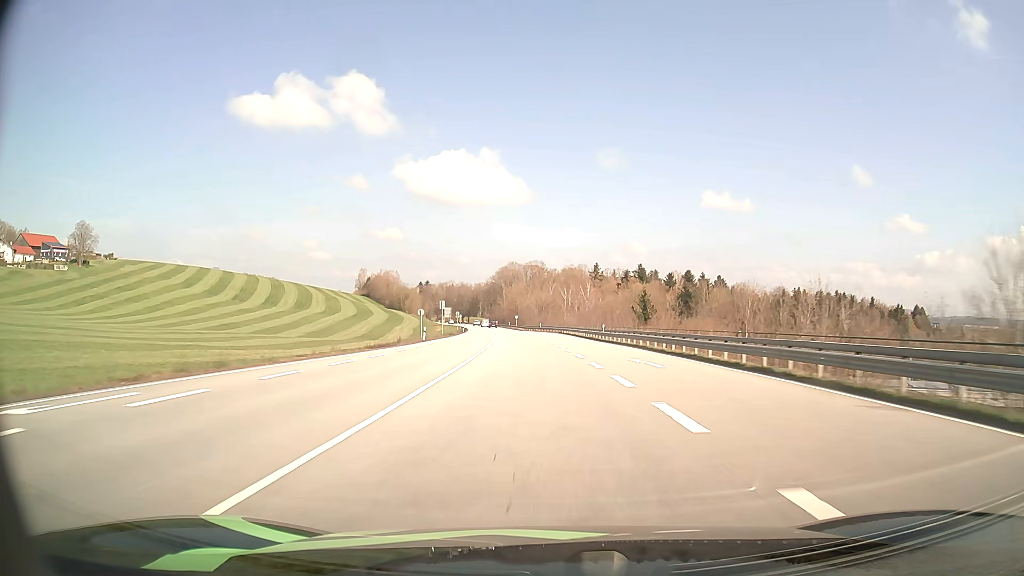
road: primary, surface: asphalt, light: Day
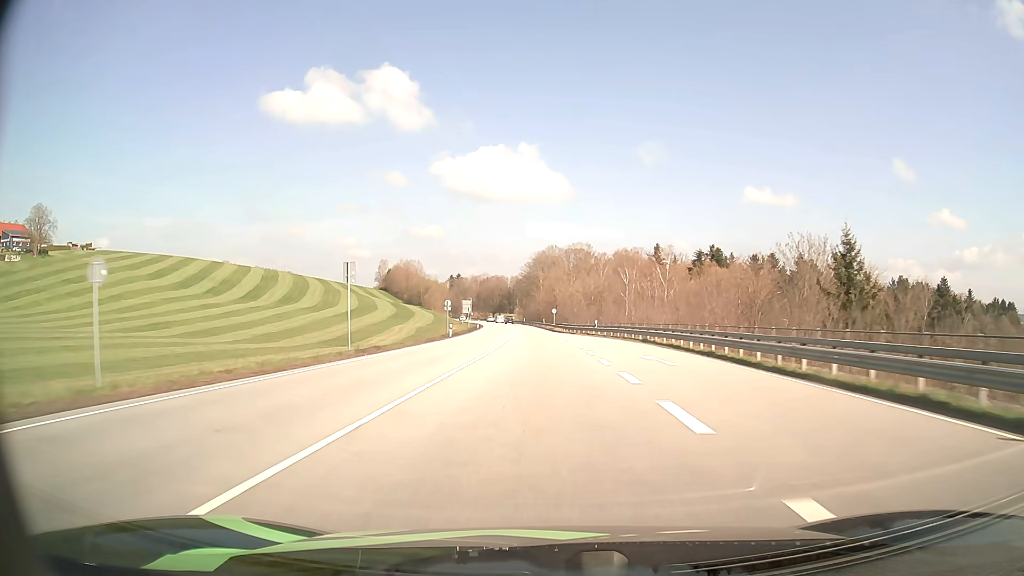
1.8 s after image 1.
(-1.6, +48.7) m; -4°
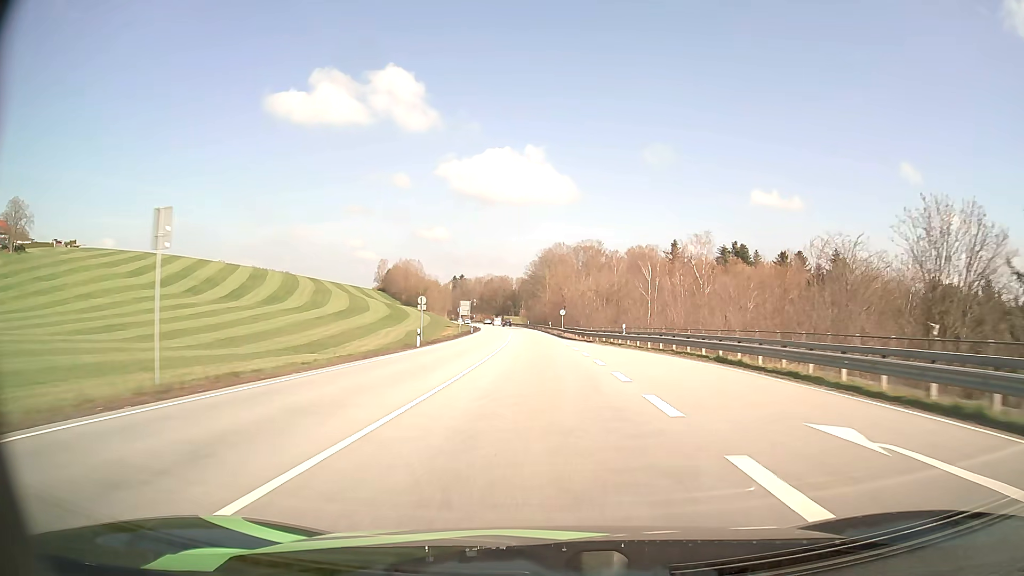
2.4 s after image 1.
(-0.1, +16.1) m; -1°
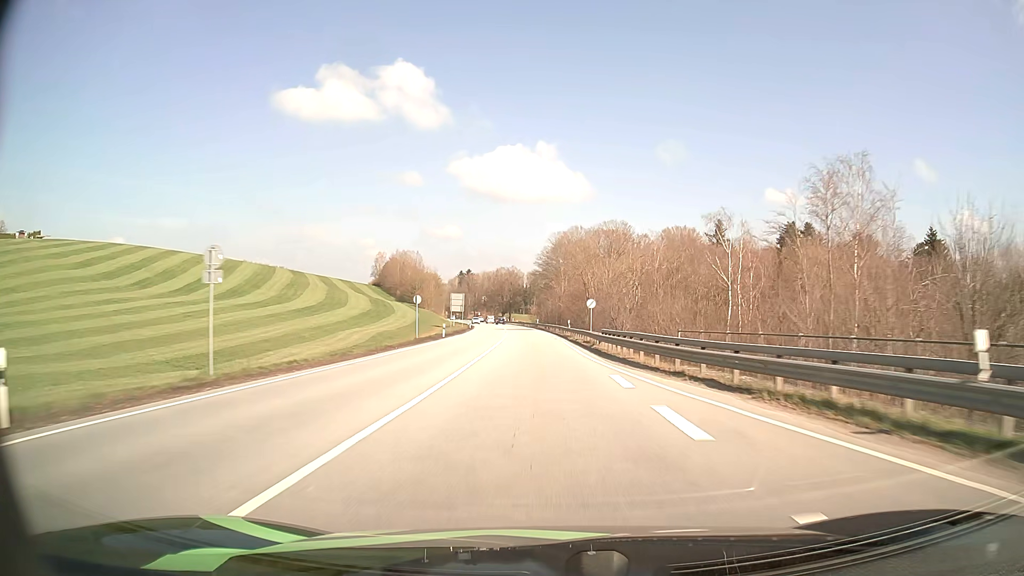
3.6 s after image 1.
(-0.3, +32.3) m; -1°
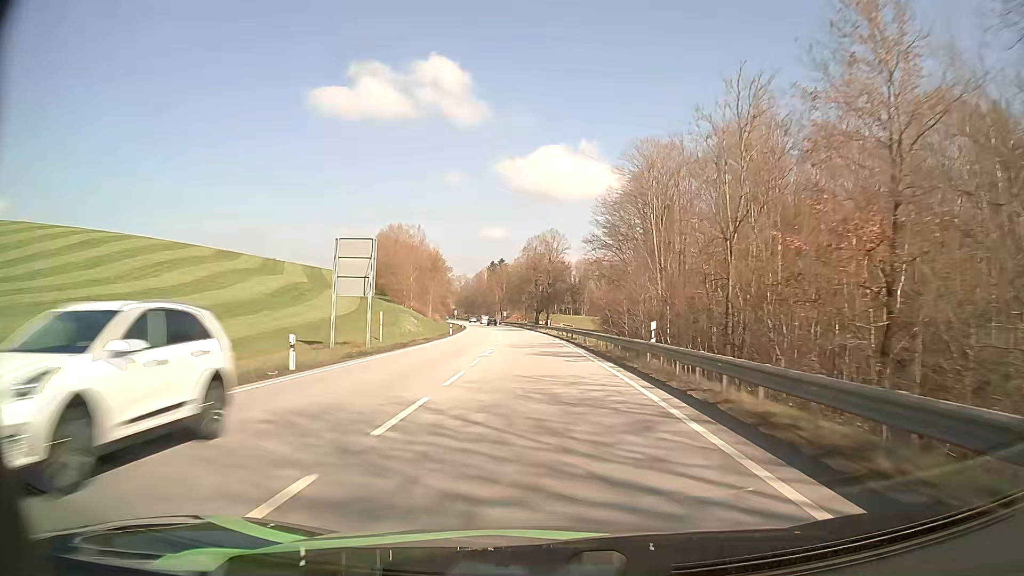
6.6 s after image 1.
(-3.1, +81.9) m; -4°
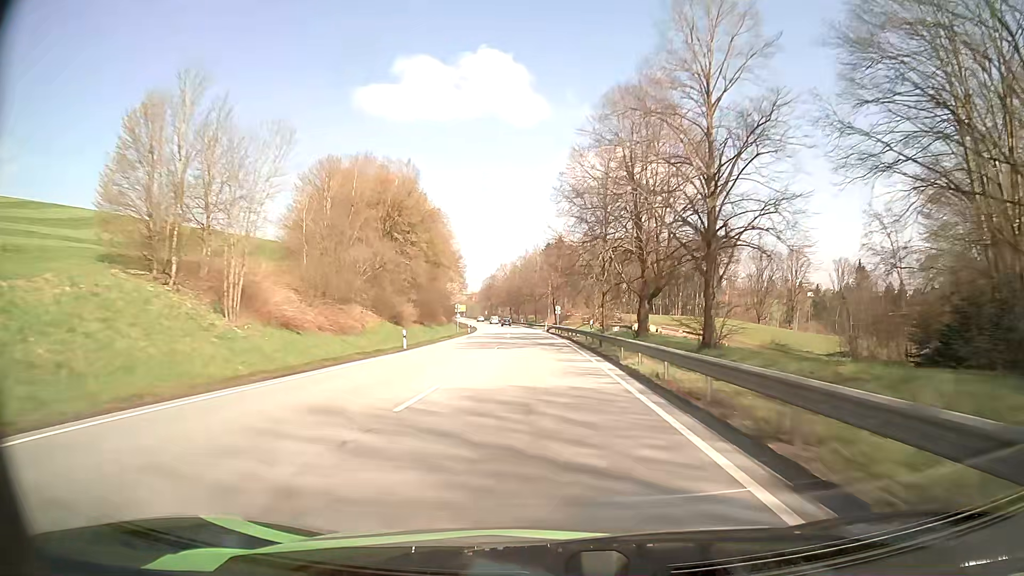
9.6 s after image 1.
(-3.8, +82.8) m; -5°
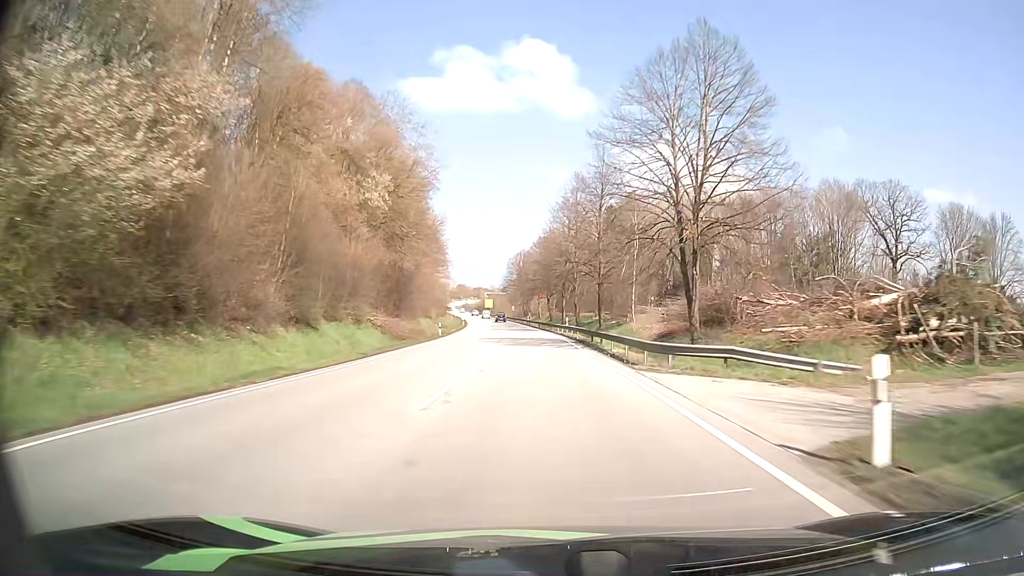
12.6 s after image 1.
(-2.9, +81.7) m; -4°
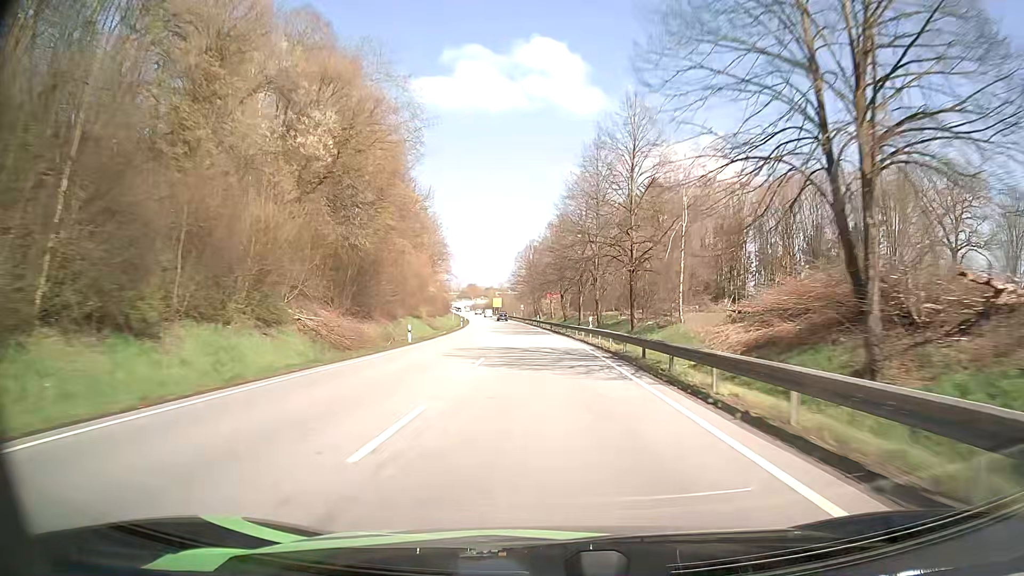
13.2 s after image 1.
(-0.1, +15.9) m; -1°
(0, +10) (0, +20) (-1, +30) (-1, +40) (-2, +50) (-2, +60) (-3, +70) (-4, +80) (-5, +90) (-6, +100) m
